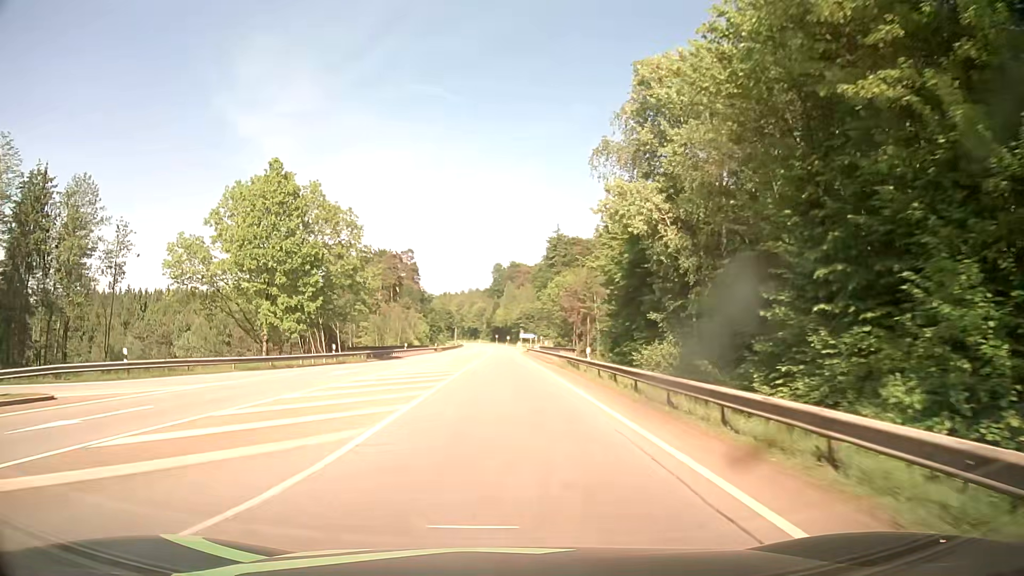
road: secondary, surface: asphalt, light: Day
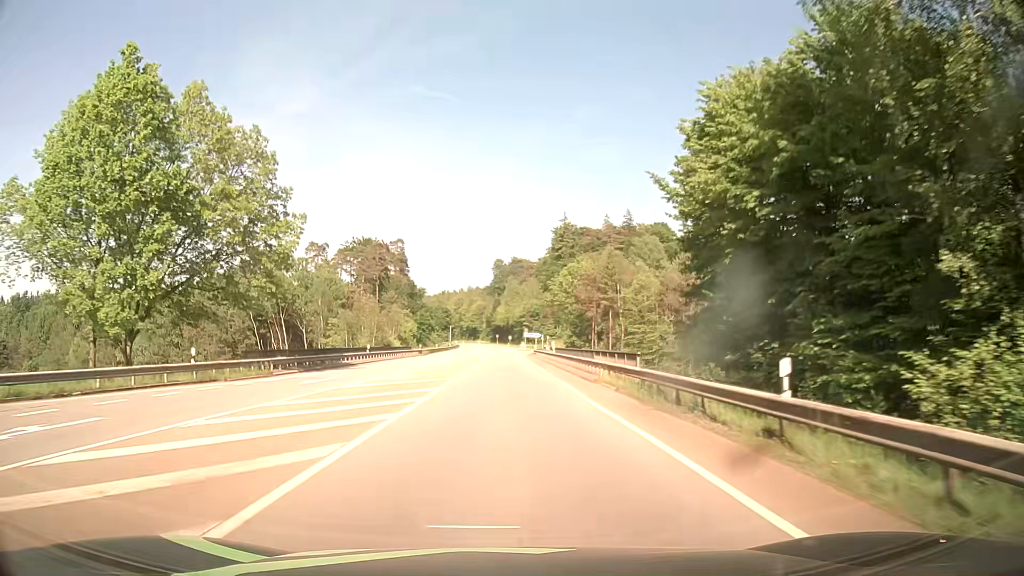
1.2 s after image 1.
(0.0, +22.2) m; 0°
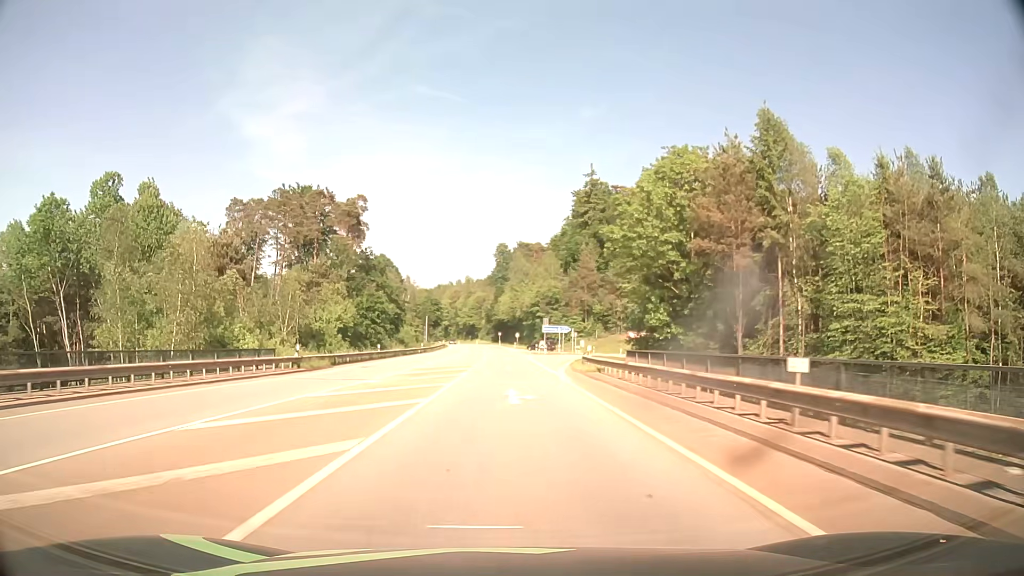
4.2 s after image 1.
(+0.1, +55.6) m; 0°
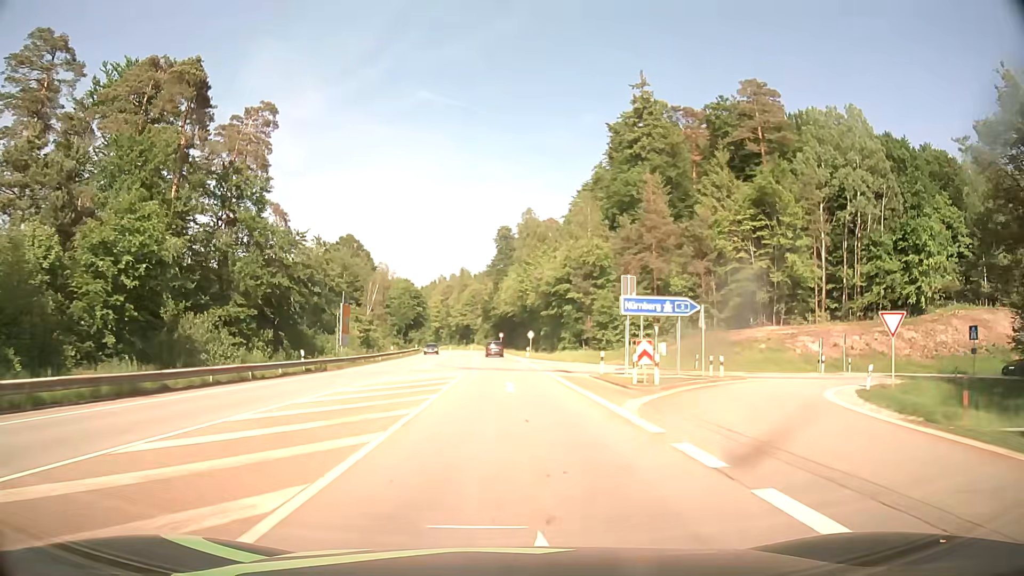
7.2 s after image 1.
(-0.2, +55.5) m; 0°
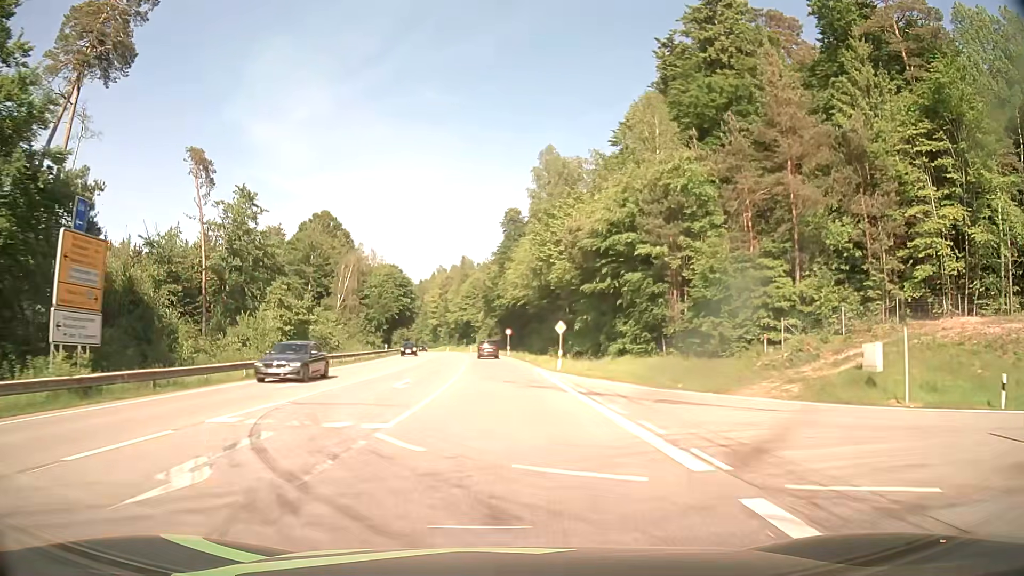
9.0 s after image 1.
(-0.2, +33.1) m; -1°
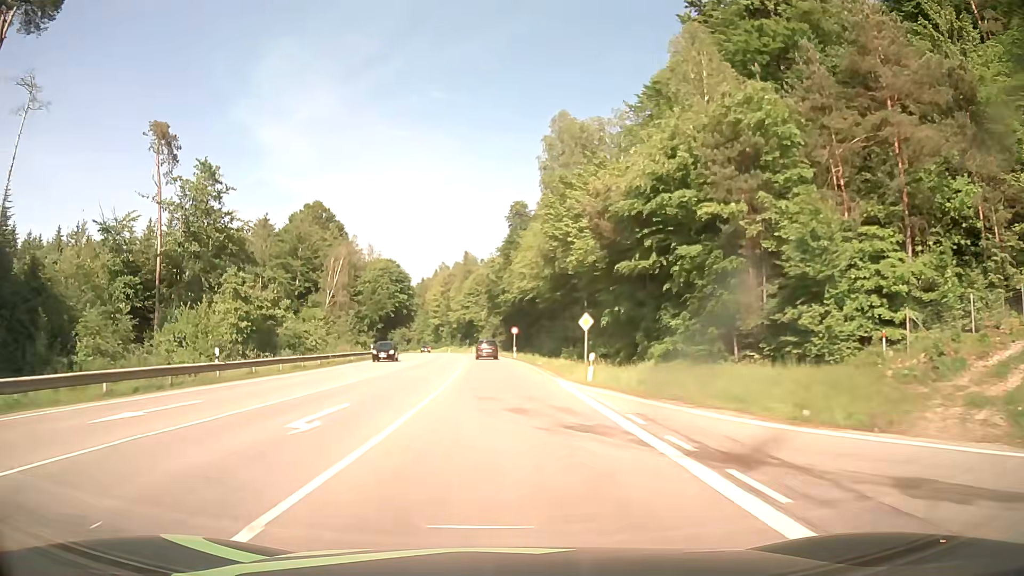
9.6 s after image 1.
(0.0, +10.9) m; 0°
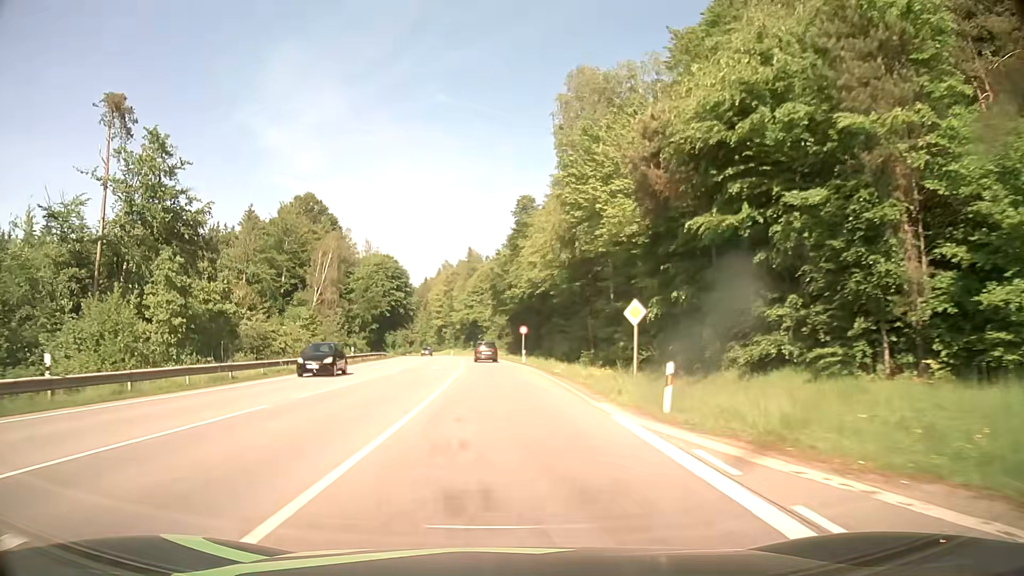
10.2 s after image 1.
(0.0, +10.8) m; 0°
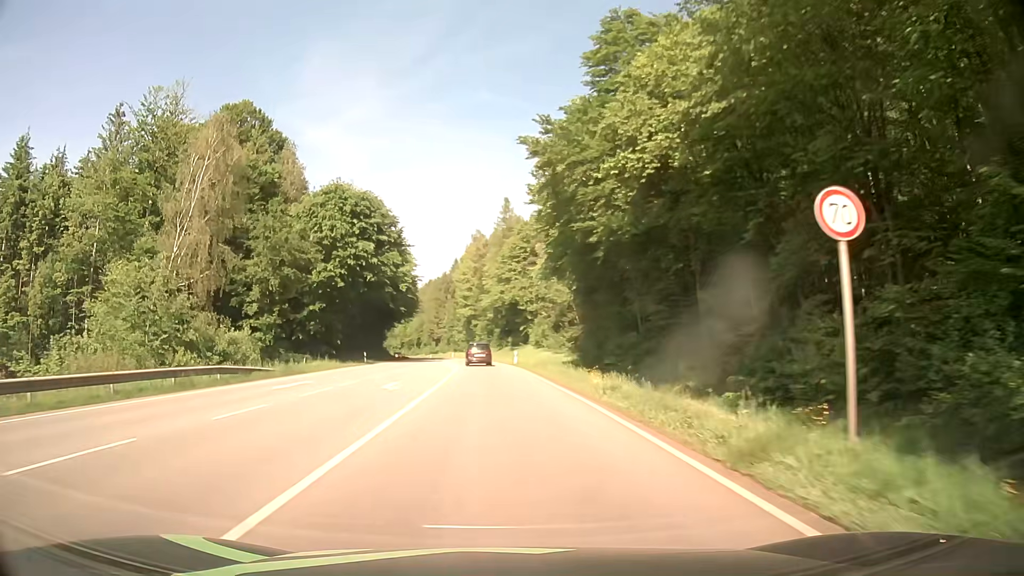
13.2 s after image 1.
(-1.8, +53.5) m; -4°
(0, +10) (0, +20) (-1, +30) (-1, +40) (-2, +50) (-3, +60) (-4, +70) (-5, +80) (-7, +90) (-8, +100) m
